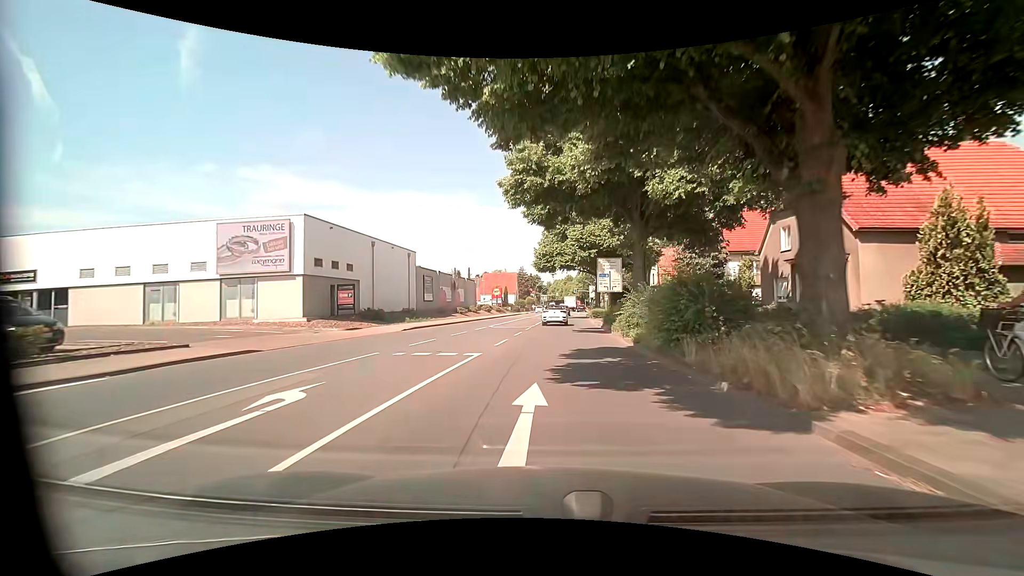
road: primary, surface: asphalt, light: Day
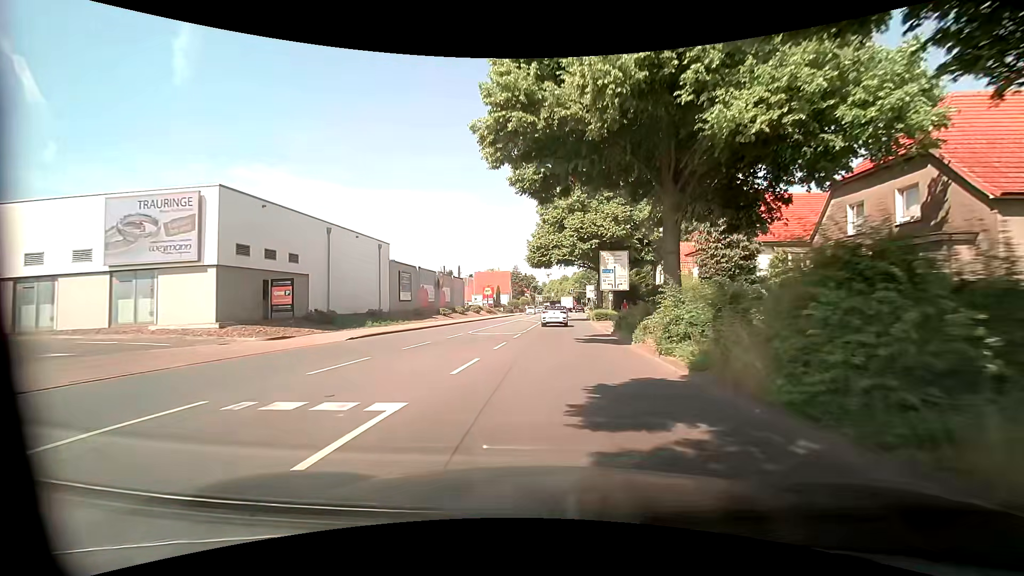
(+0.1, +7.3) m; +1°
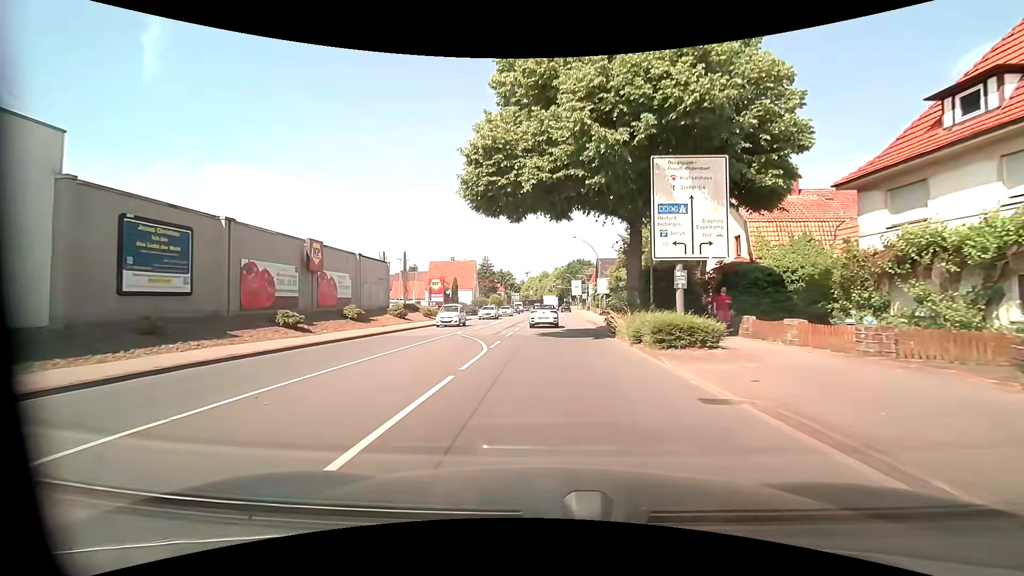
(+0.8, +28.8) m; +2°
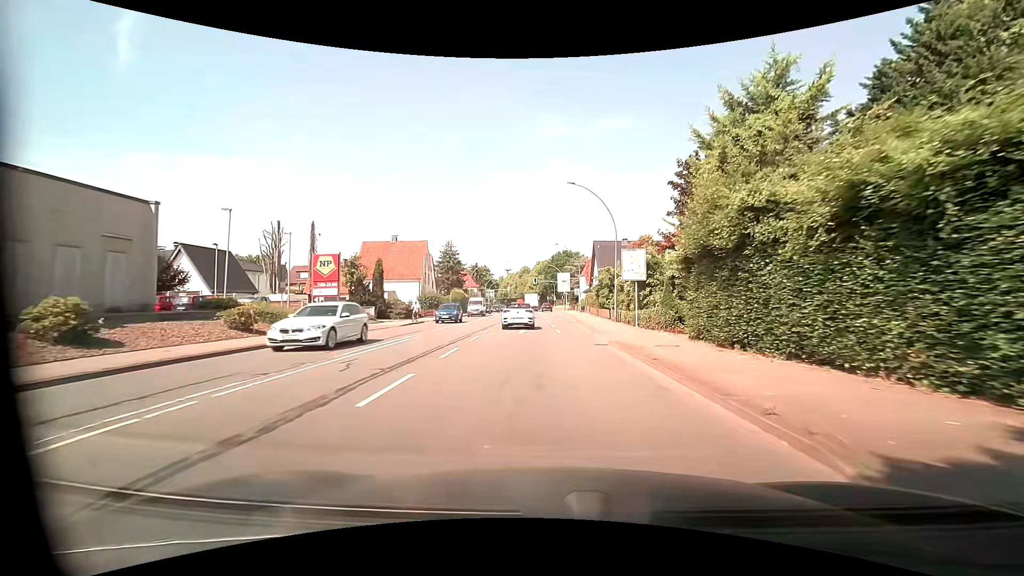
(+0.6, +27.5) m; +1°
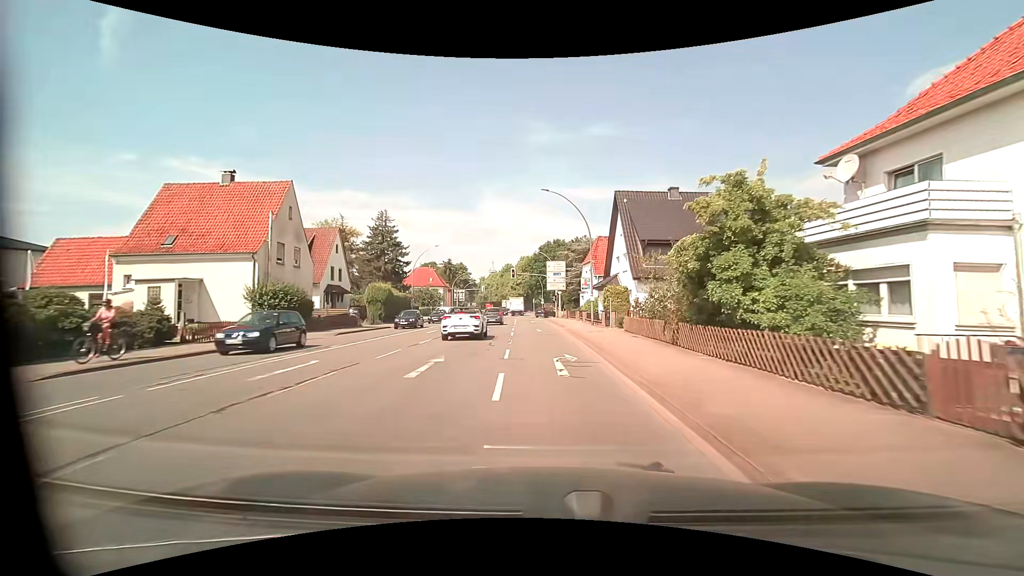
(+1.6, +35.1) m; +3°
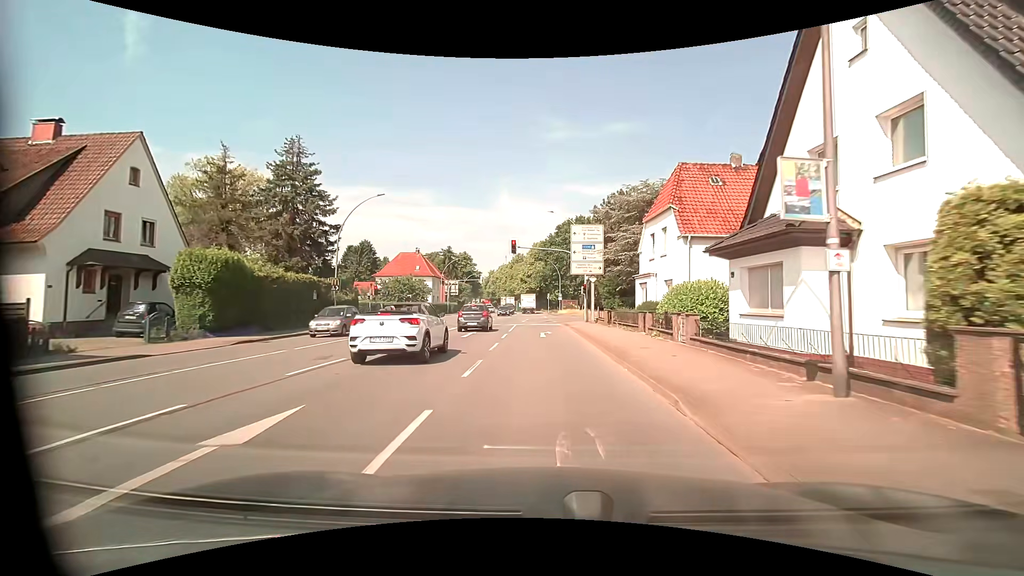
(-0.4, +27.9) m; -1°
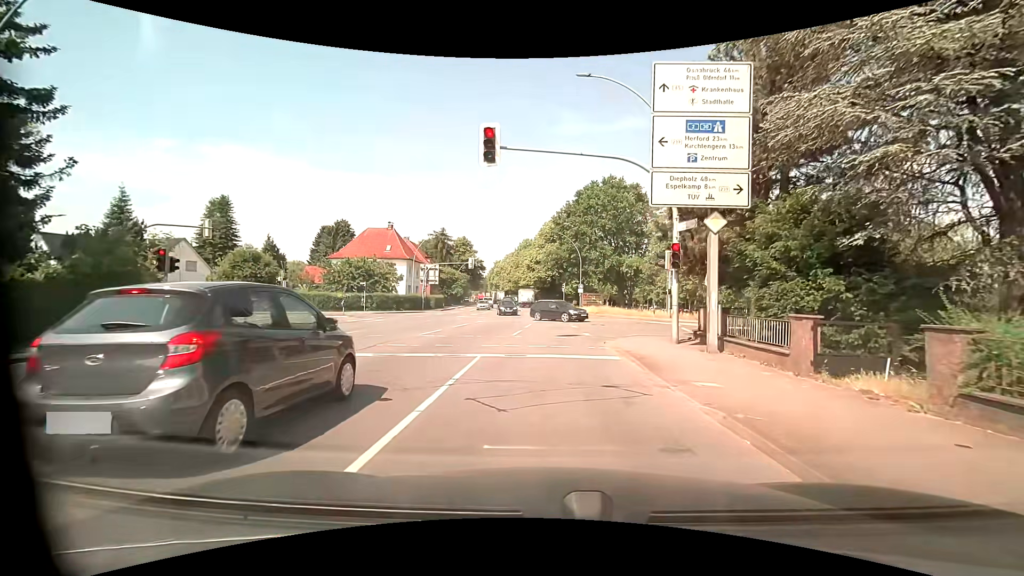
(-0.5, +24.8) m; -2°
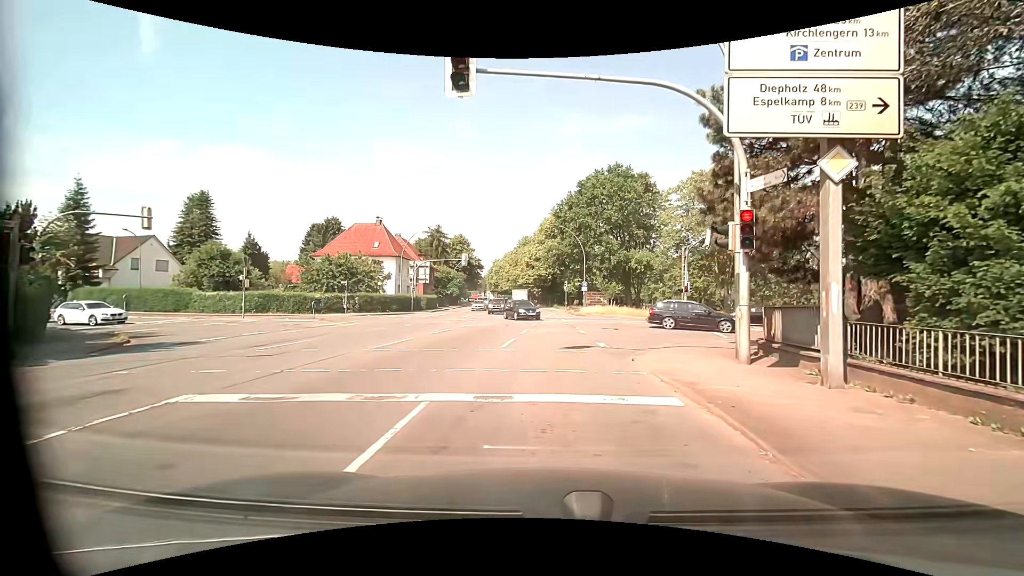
(+0.1, +5.1) m; +1°
(0, +10) (+1, +20) (+9, +26) (+18, +28) (+28, +29) (+38, +28) (+48, +28) (+58, +27) (+68, +26) (+78, +26) m
